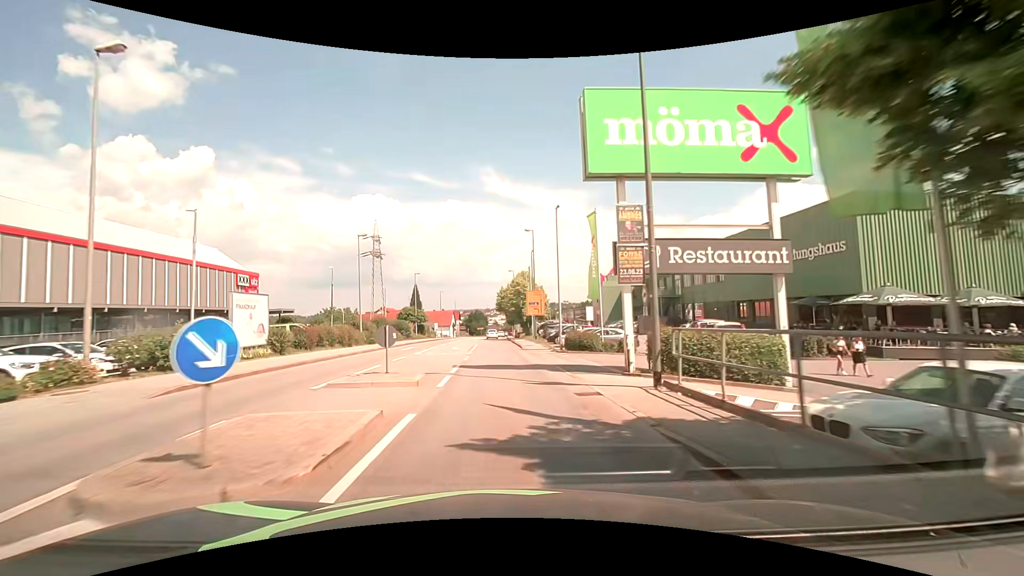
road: tertiary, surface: asphalt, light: Day
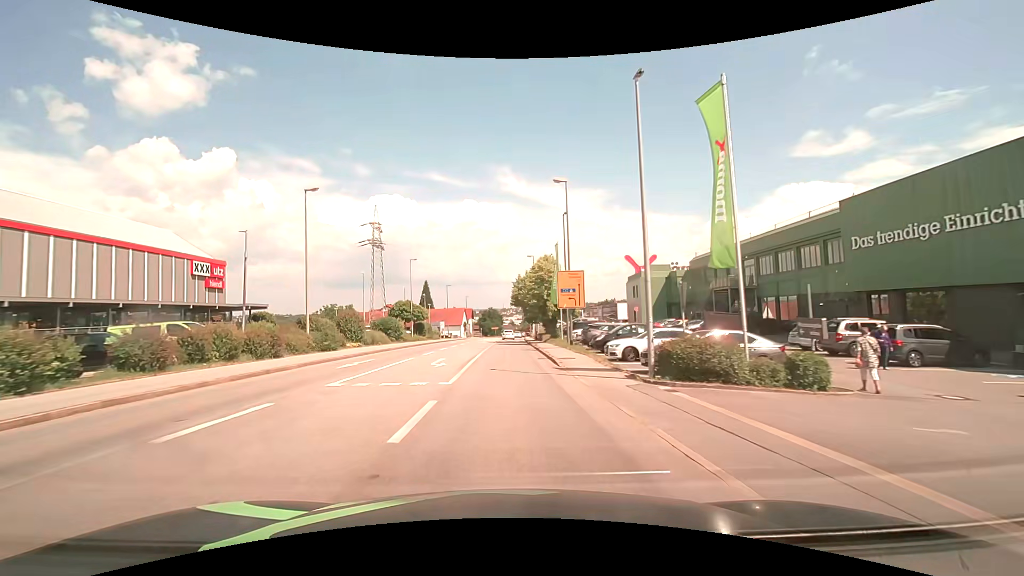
(-0.3, +15.2) m; -2°
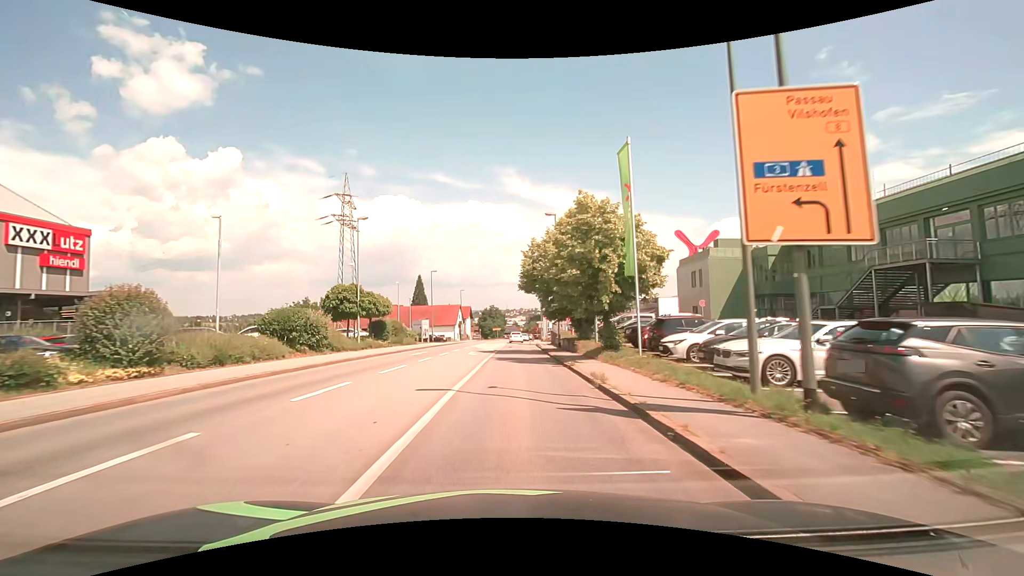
(-0.2, +22.8) m; 0°
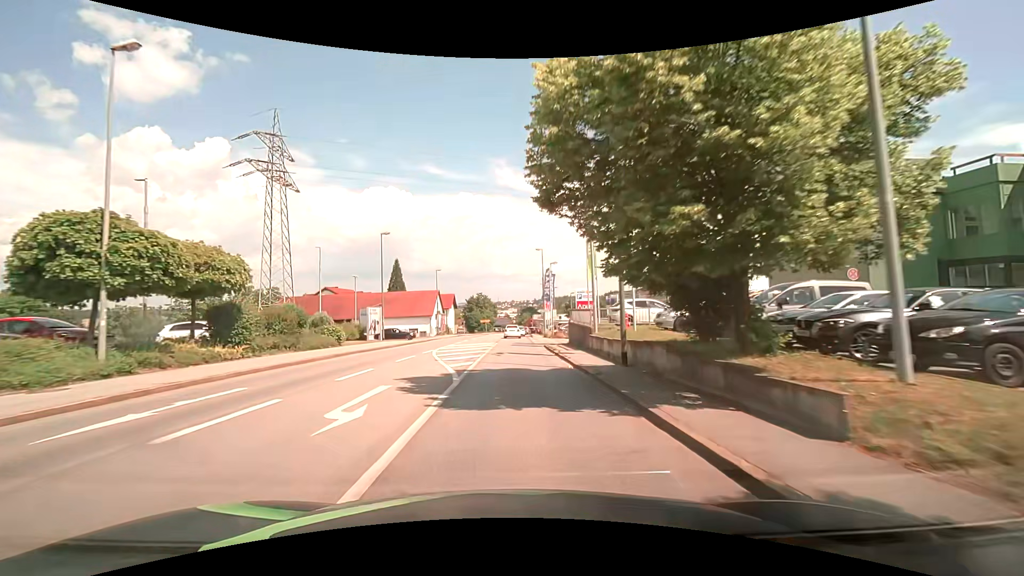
(+0.1, +22.4) m; +1°
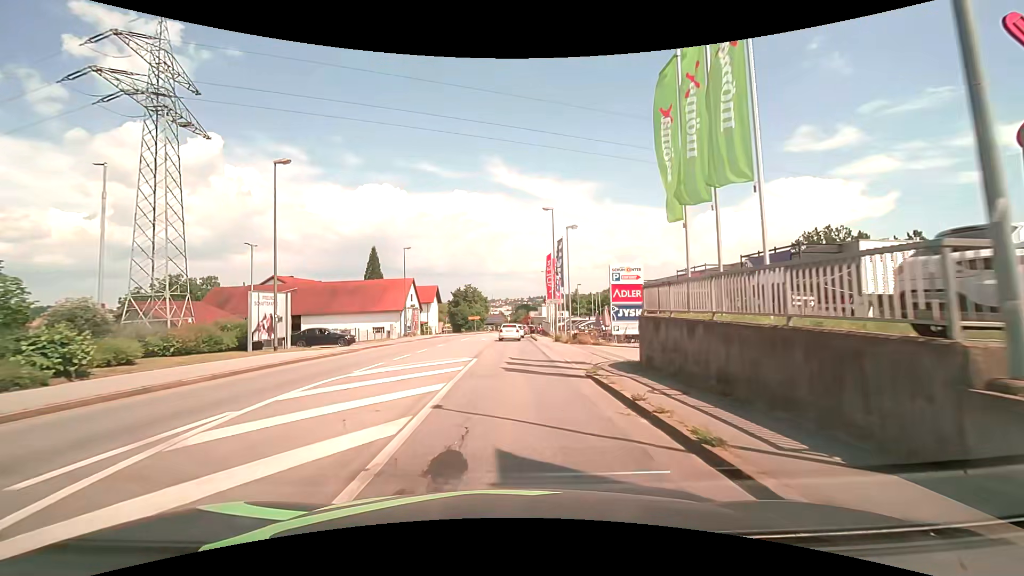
(-0.1, +19.0) m; +1°
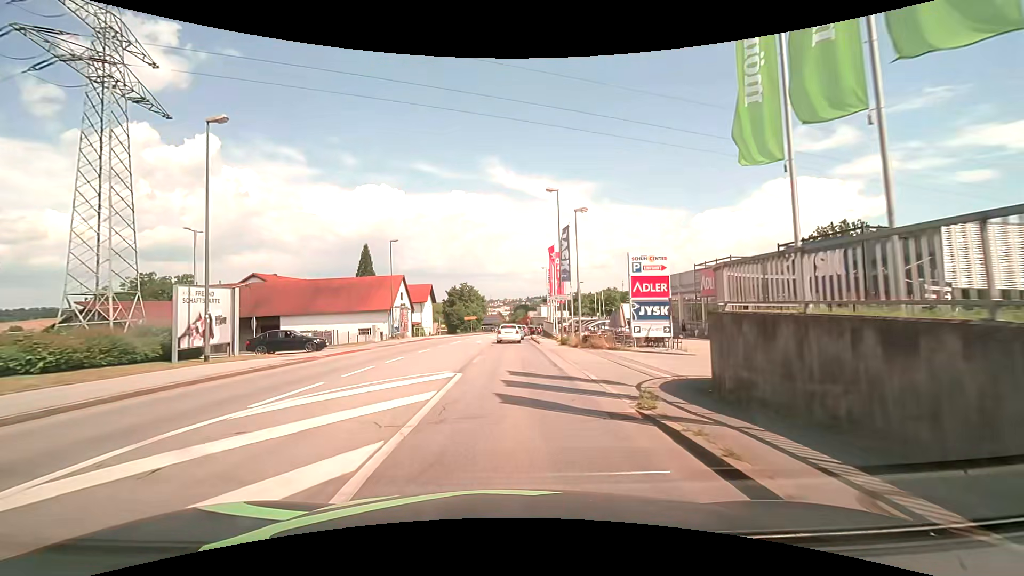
(0.0, +5.3) m; 0°
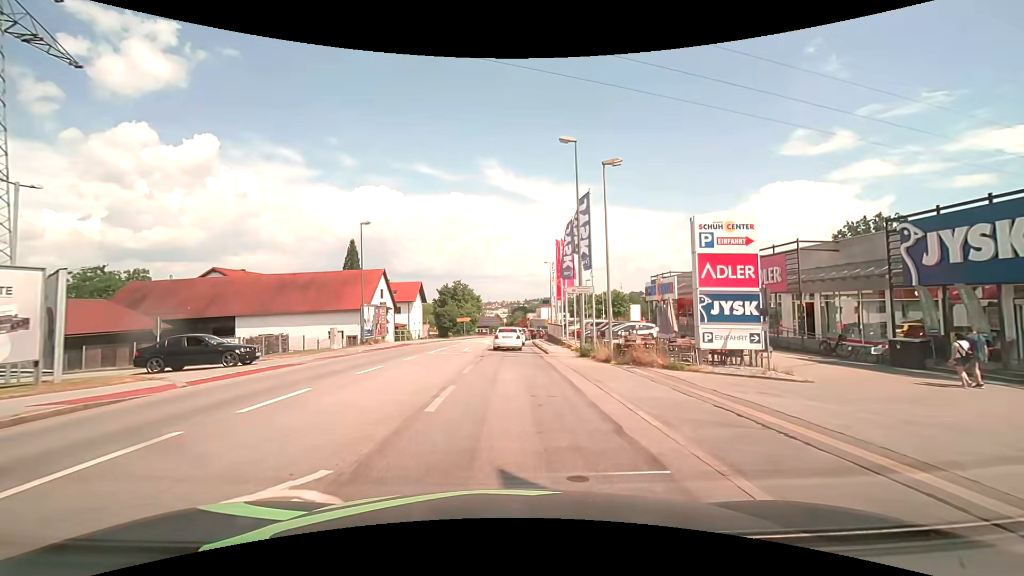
(0.0, +9.0) m; 0°
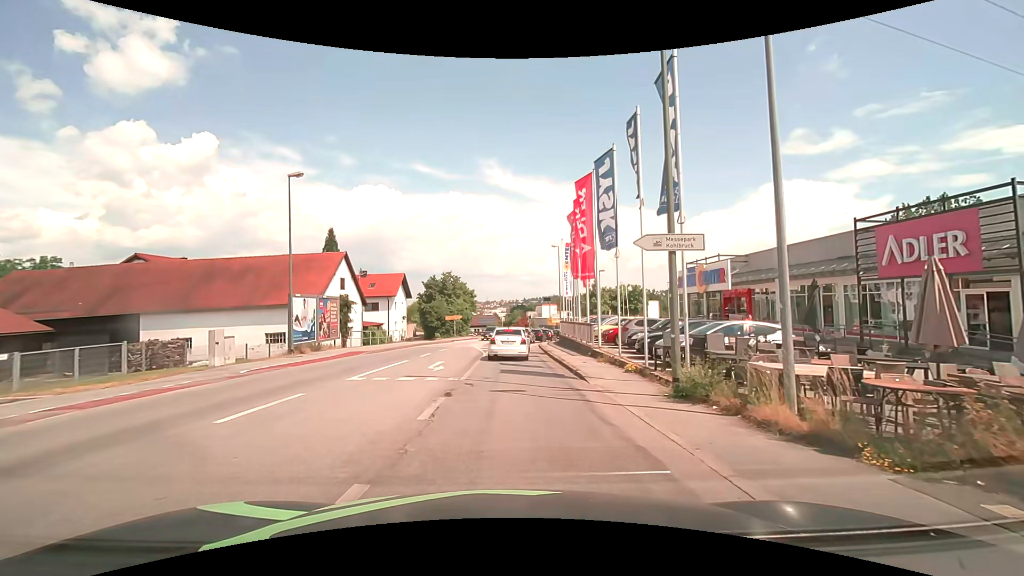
(0.0, +12.5) m; +1°
